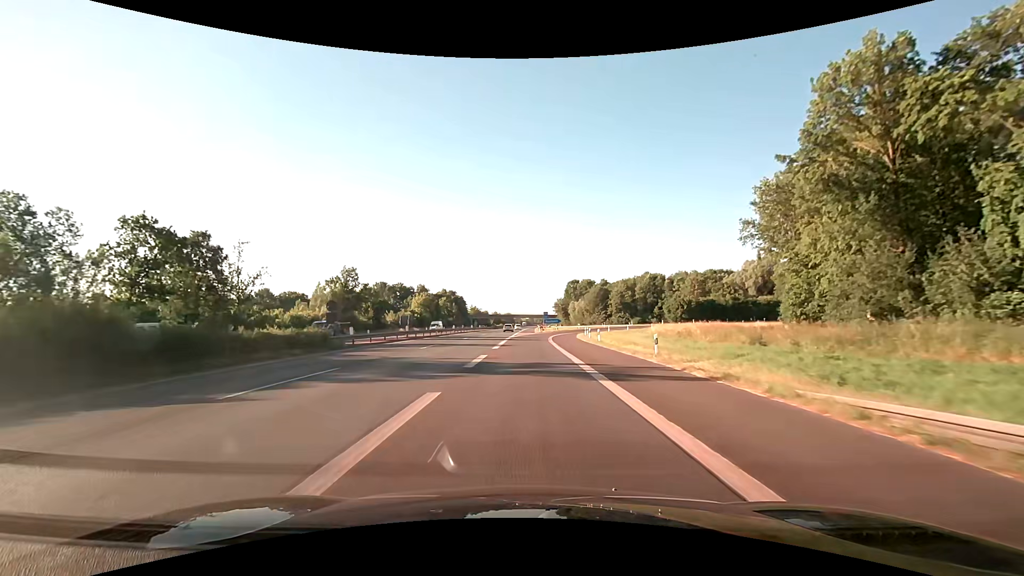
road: motorway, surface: asphalt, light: Day
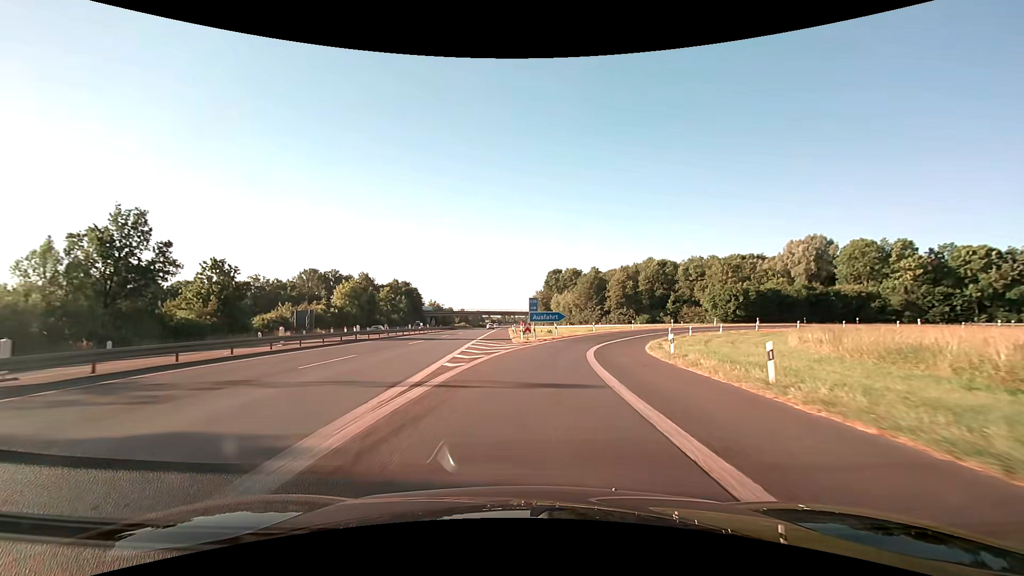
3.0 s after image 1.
(0.0, +47.6) m; +2°
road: motorway_link
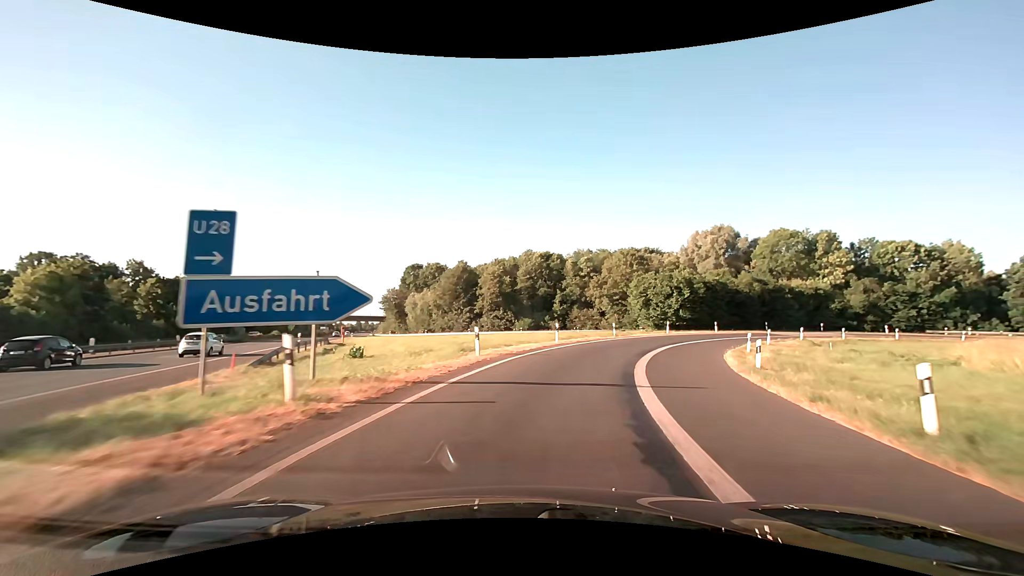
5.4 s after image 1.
(+3.8, +35.7) m; +15°
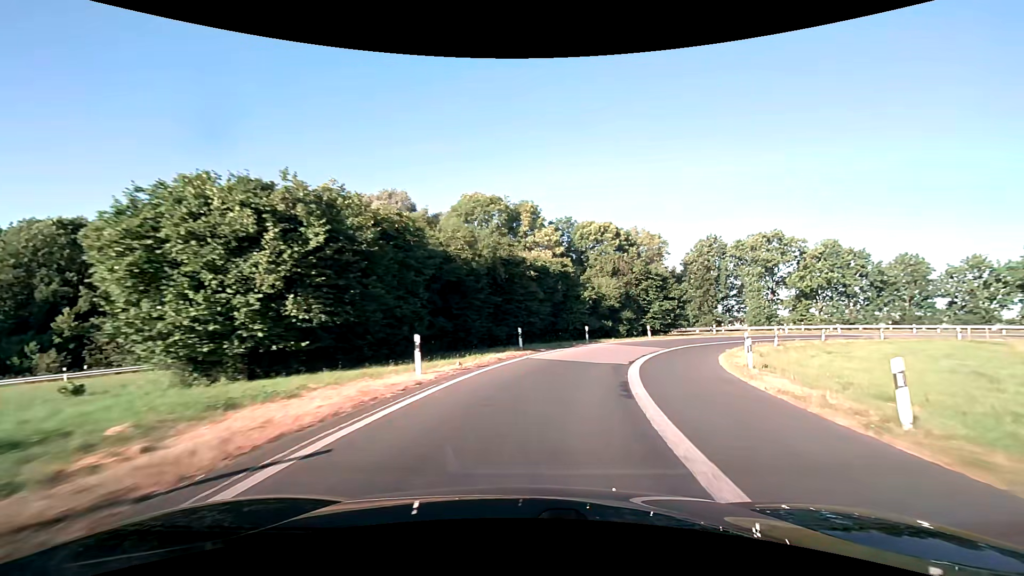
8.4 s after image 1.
(+13.0, +40.2) m; +37°
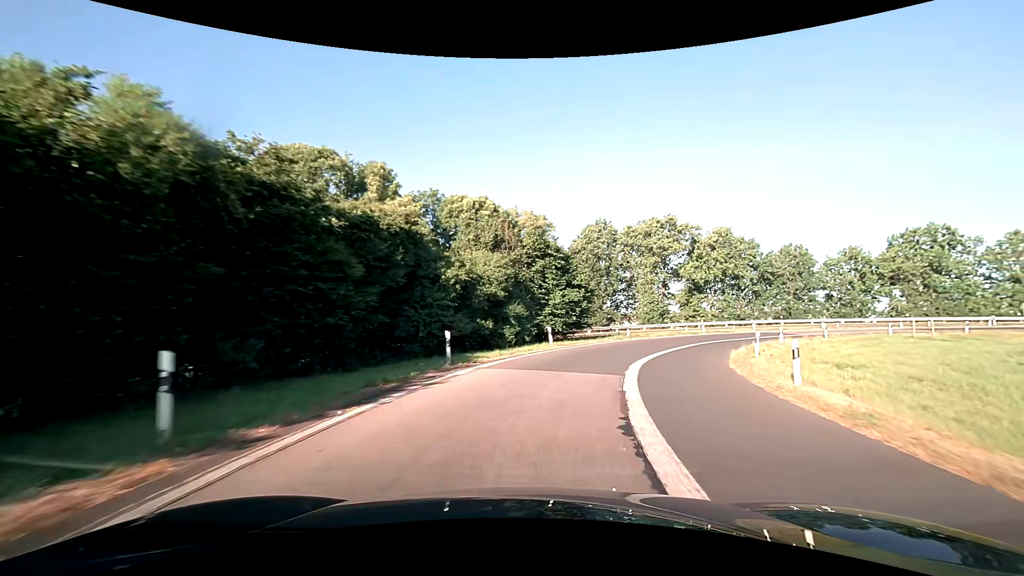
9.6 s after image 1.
(+2.1, +16.5) m; +15°
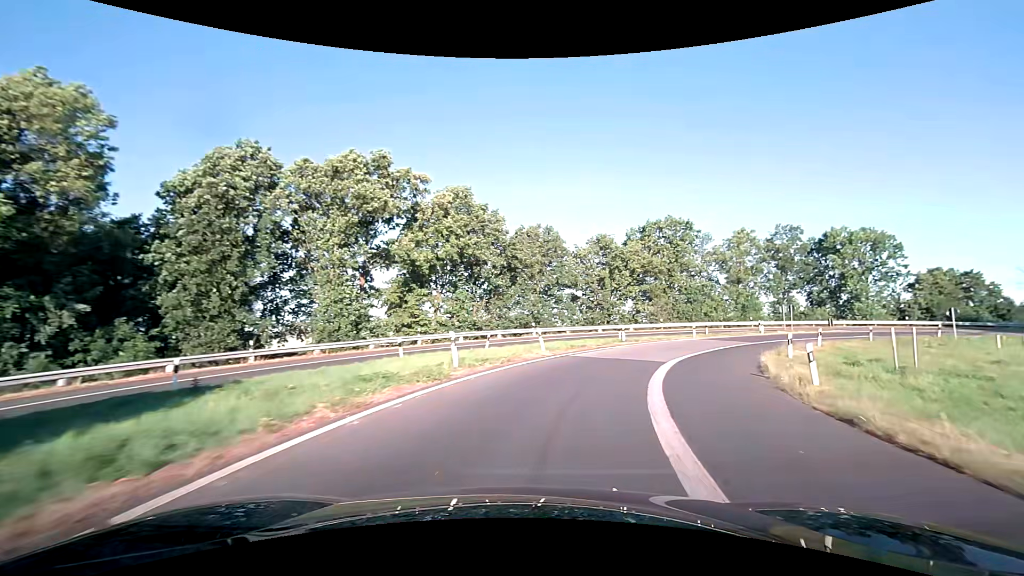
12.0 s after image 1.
(+8.2, +30.1) m; +32°
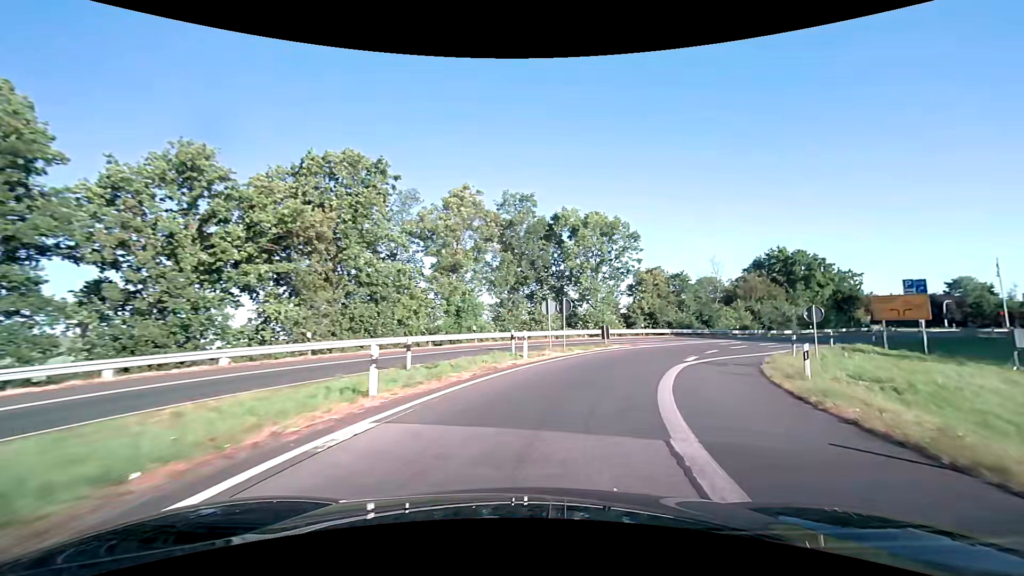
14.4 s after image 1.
(+9.0, +28.7) m; +35°
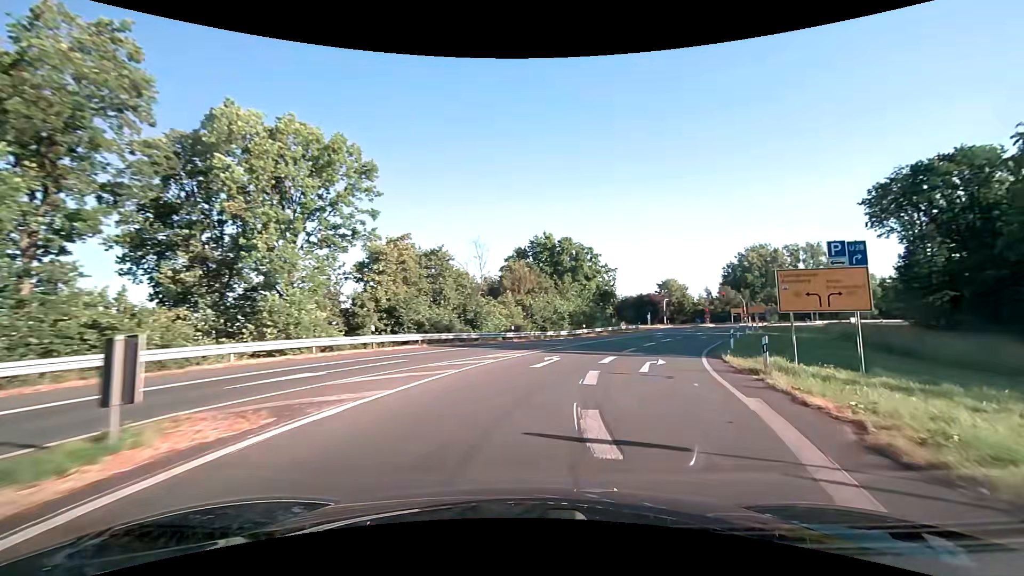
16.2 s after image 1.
(+5.3, +21.9) m; +28°
(+1, +10) (+4, +19) (+8, +29) (+13, +38) (+17, +46) (+22, +55) (+26, +64) (+31, +73) (+36, +81) (+44, +88) m
